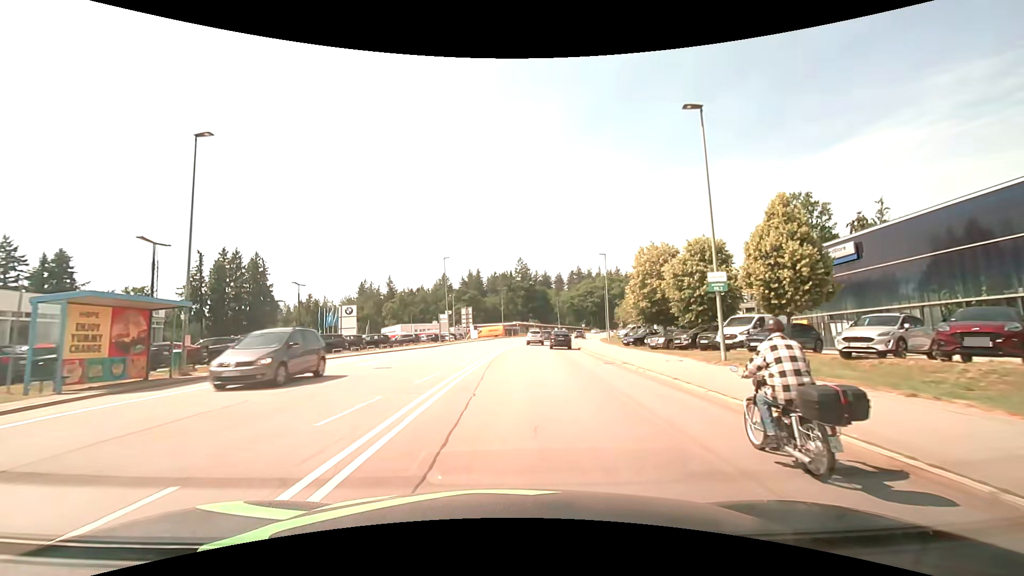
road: secondary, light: Day
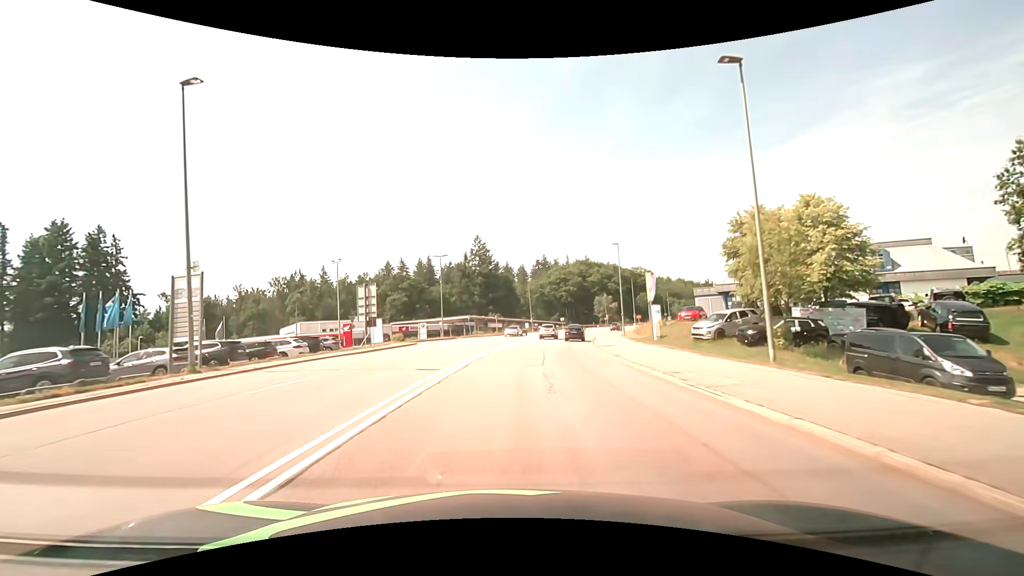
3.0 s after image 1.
(+1.9, +42.6) m; +4°
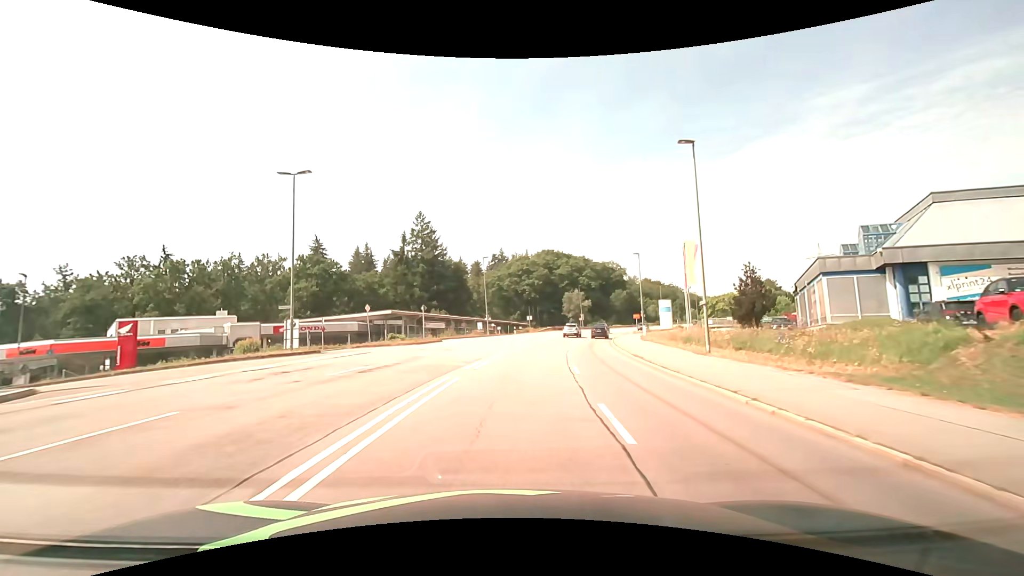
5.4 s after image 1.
(+1.2, +32.5) m; +6°
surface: asphalt
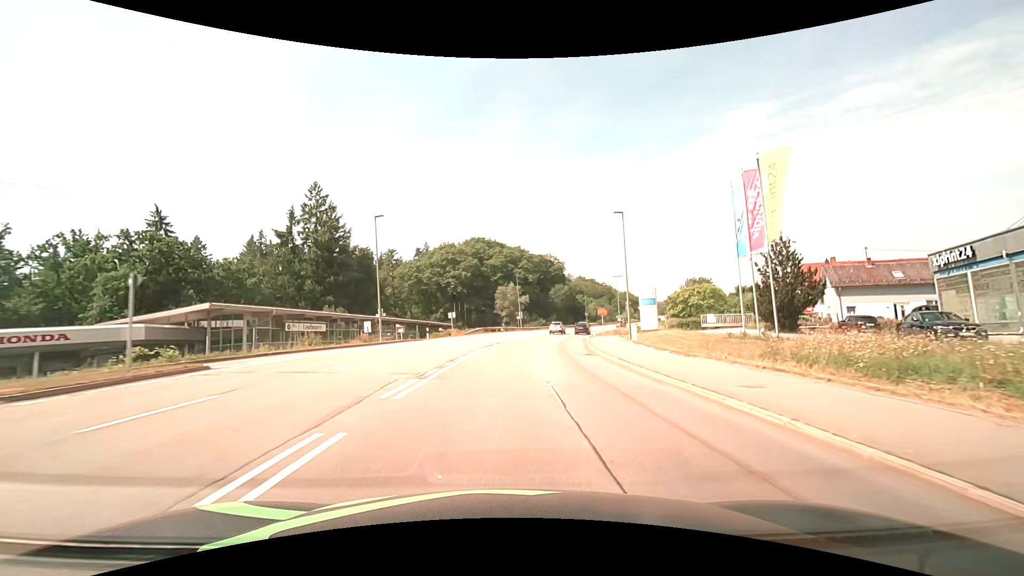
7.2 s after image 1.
(+1.4, +24.1) m; +8°
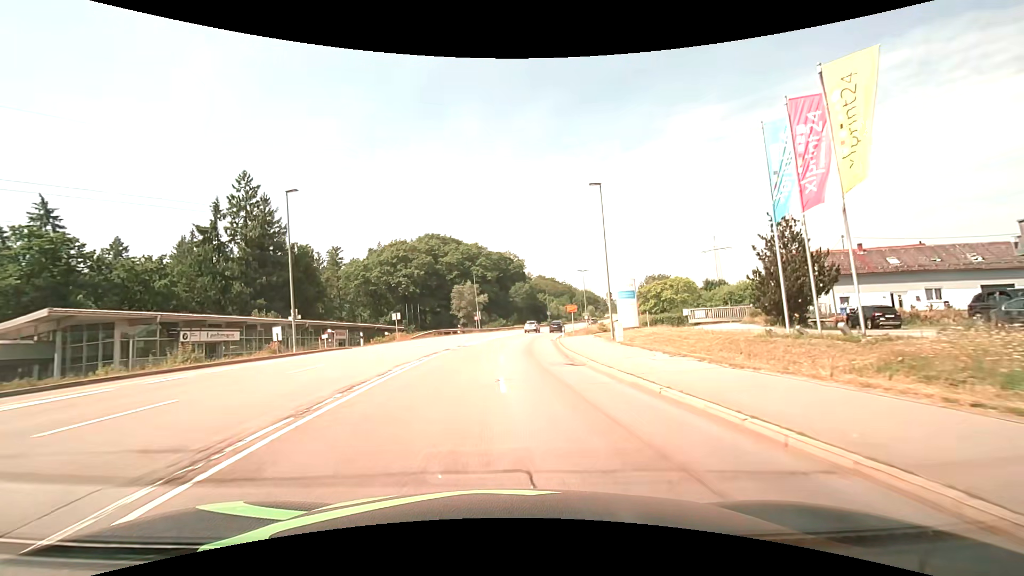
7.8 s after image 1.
(+0.4, +8.1) m; +5°
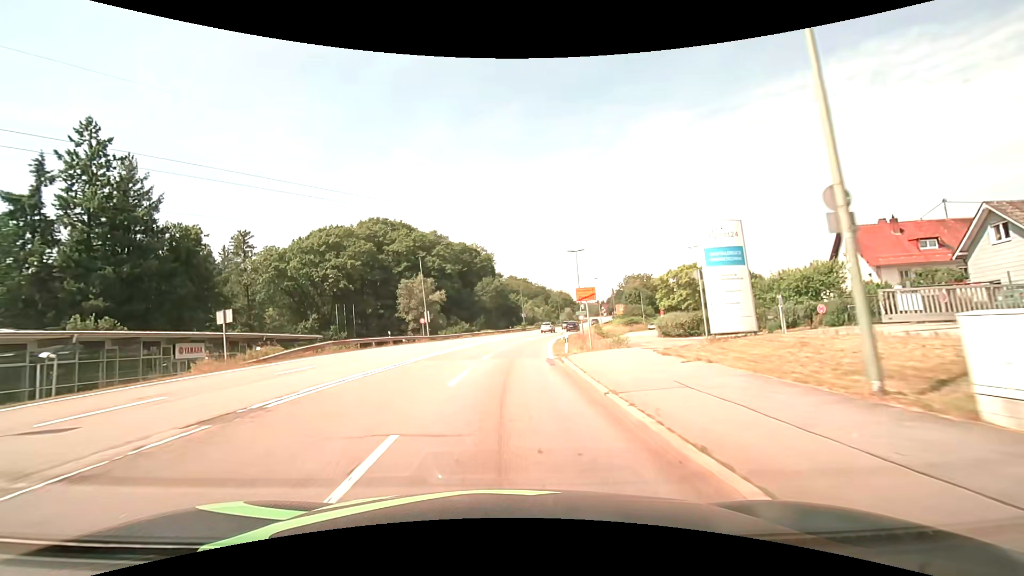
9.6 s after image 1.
(+0.9, +24.6) m; +3°
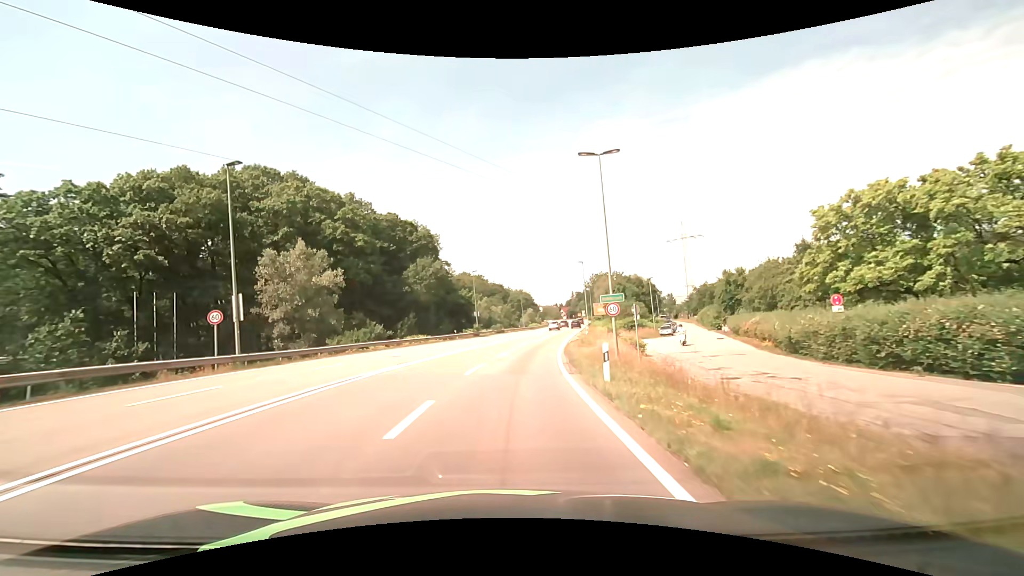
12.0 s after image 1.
(+1.1, +32.8) m; +5°
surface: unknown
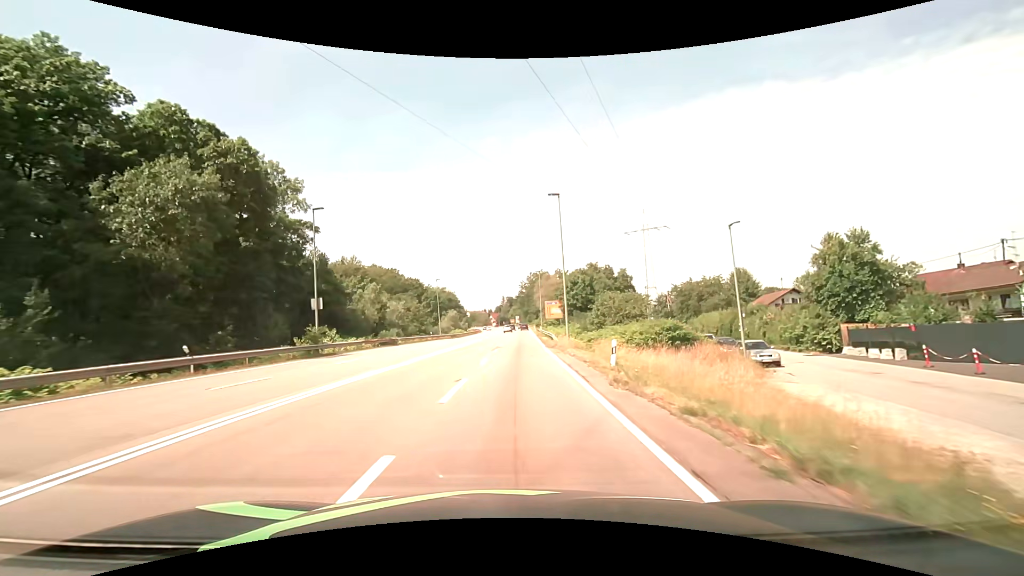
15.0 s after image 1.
(+2.9, +41.0) m; +8°
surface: asphalt
(0, +10) (0, +20) (0, +30) (+1, +40) (+1, +50) (+2, +60) (+2, +70) (+2, +80) (+3, +90) (+3, +100) m
